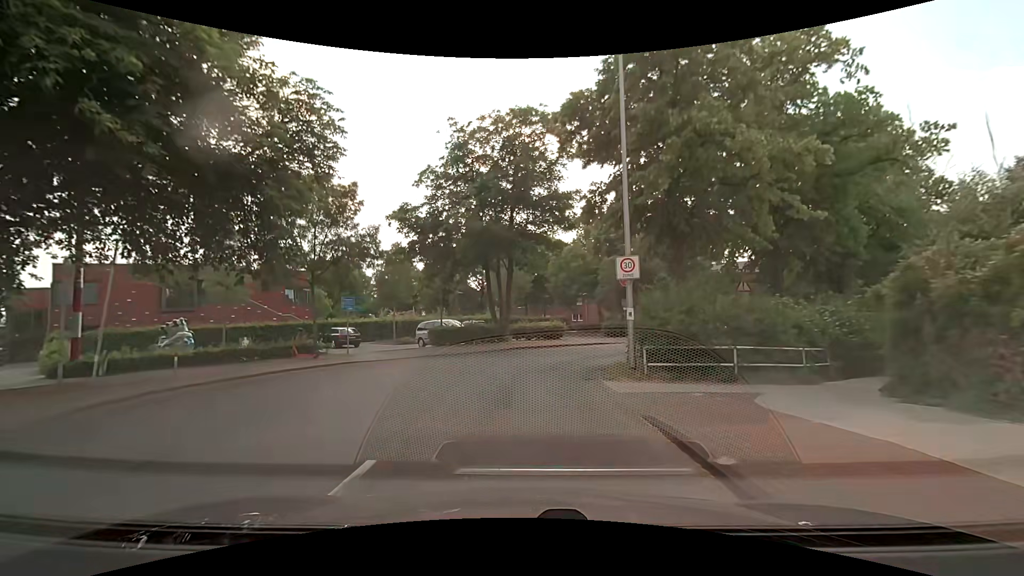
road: residential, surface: asphalt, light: Day
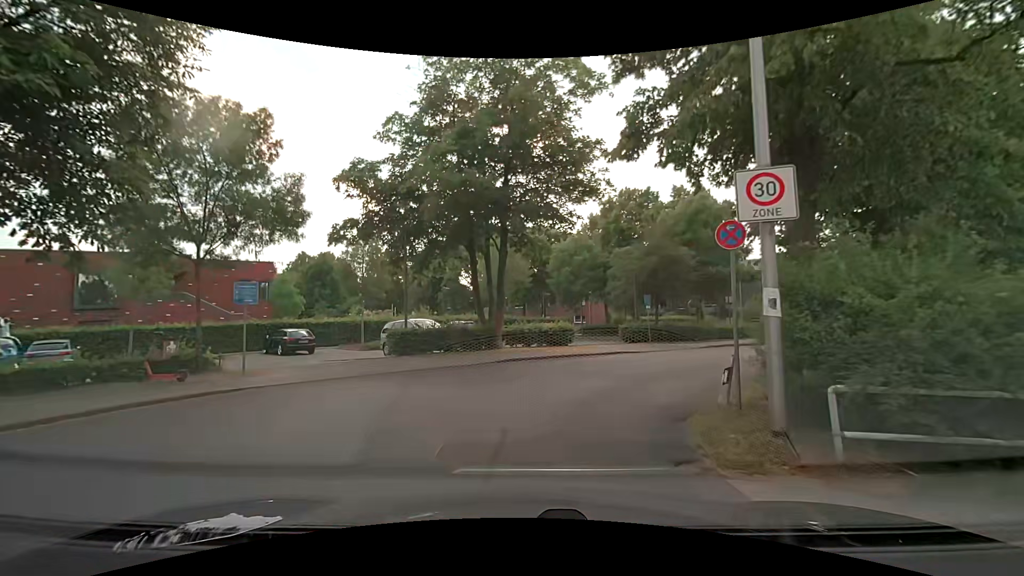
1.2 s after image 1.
(0.0, +7.4) m; +1°
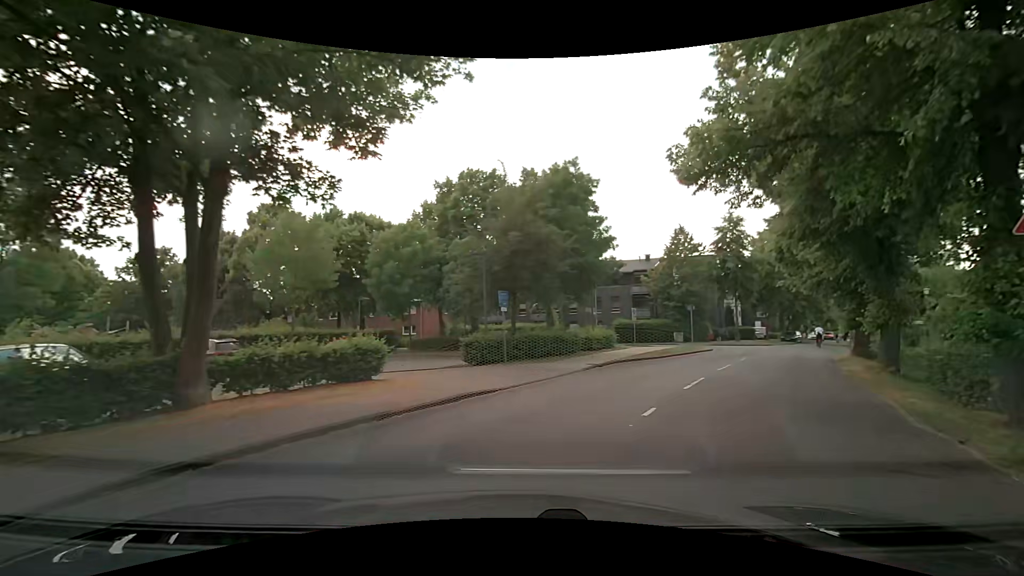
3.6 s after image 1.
(+0.9, +10.7) m; +17°
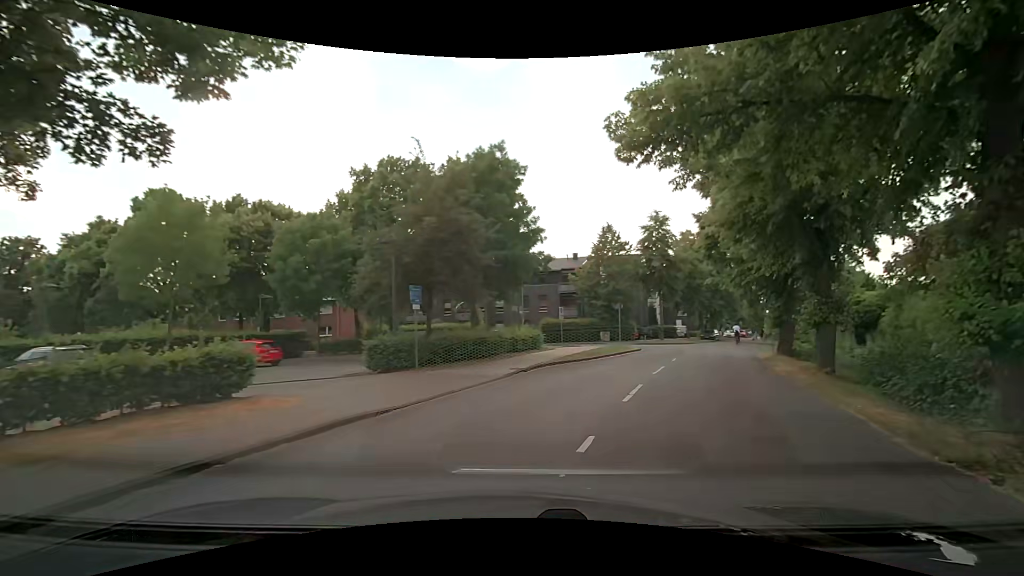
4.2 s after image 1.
(+0.2, +2.4) m; +10°
(+2, +10) (+6, +19) (+10, +28) (+14, +37) (+17, +47) (+21, +56) (+26, +64) (+32, +73) (+36, +82) (+41, +90) m
